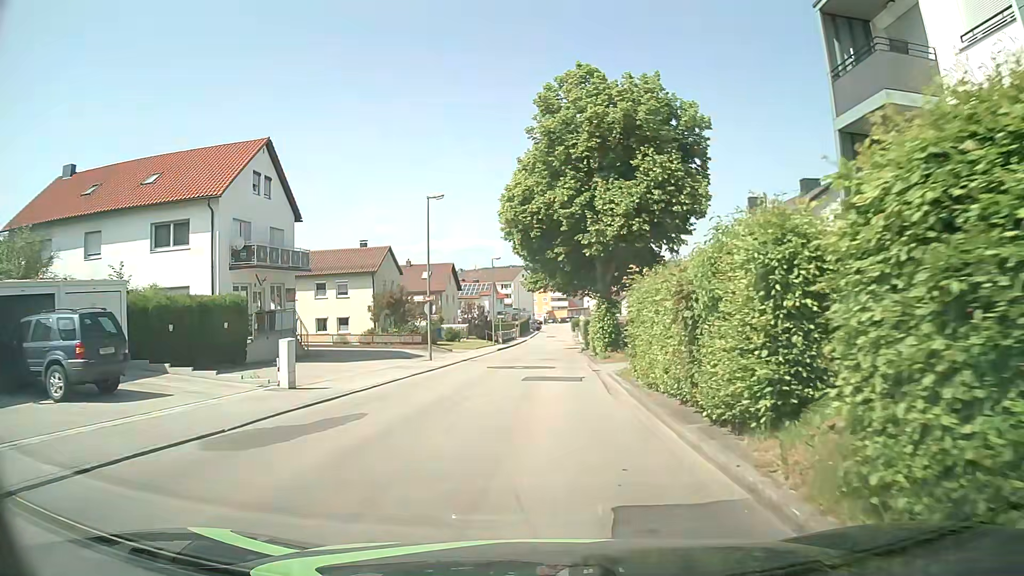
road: unclassified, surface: asphalt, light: Day
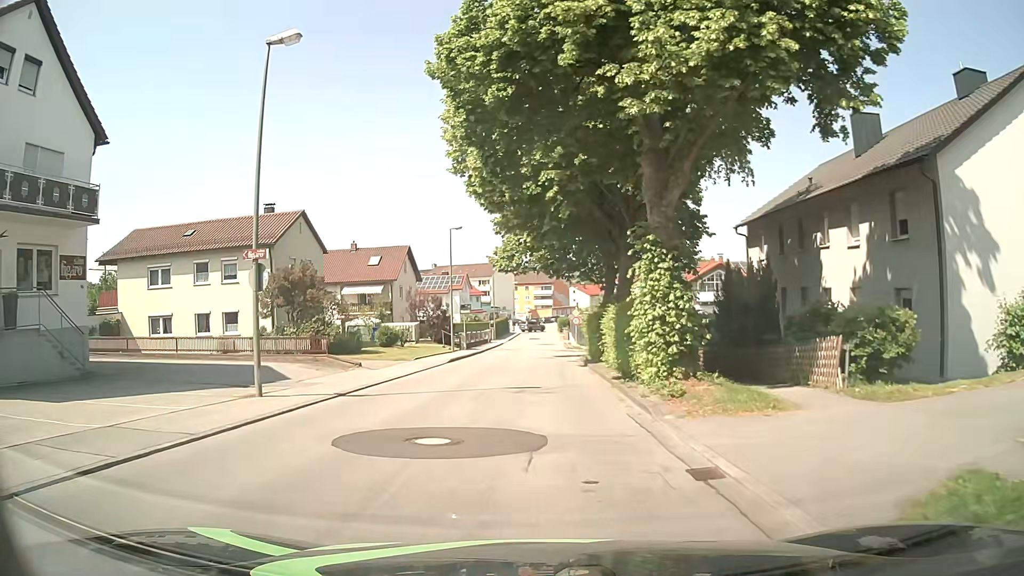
(+0.4, +18.2) m; +1°
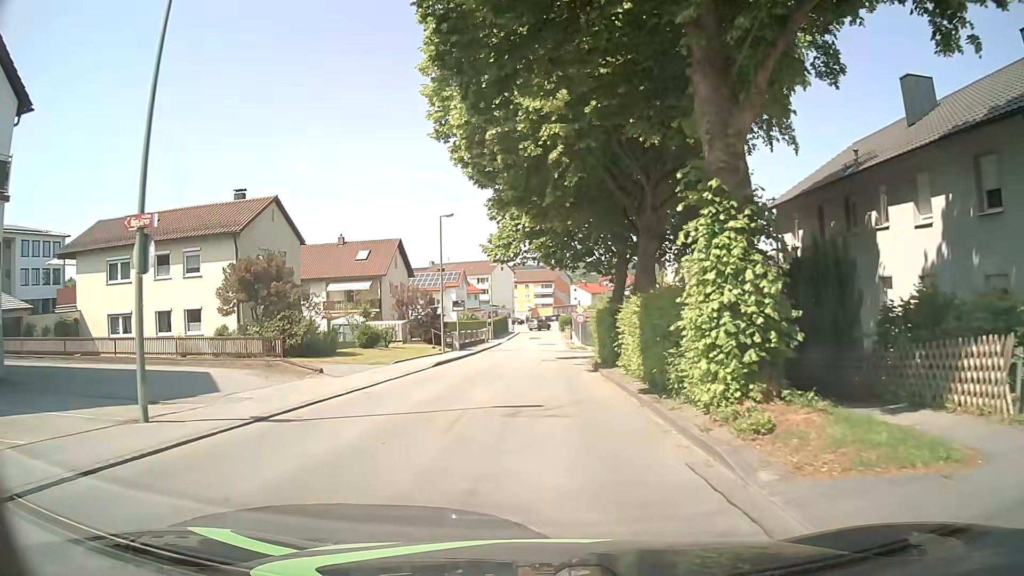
(0.0, +4.5) m; 0°
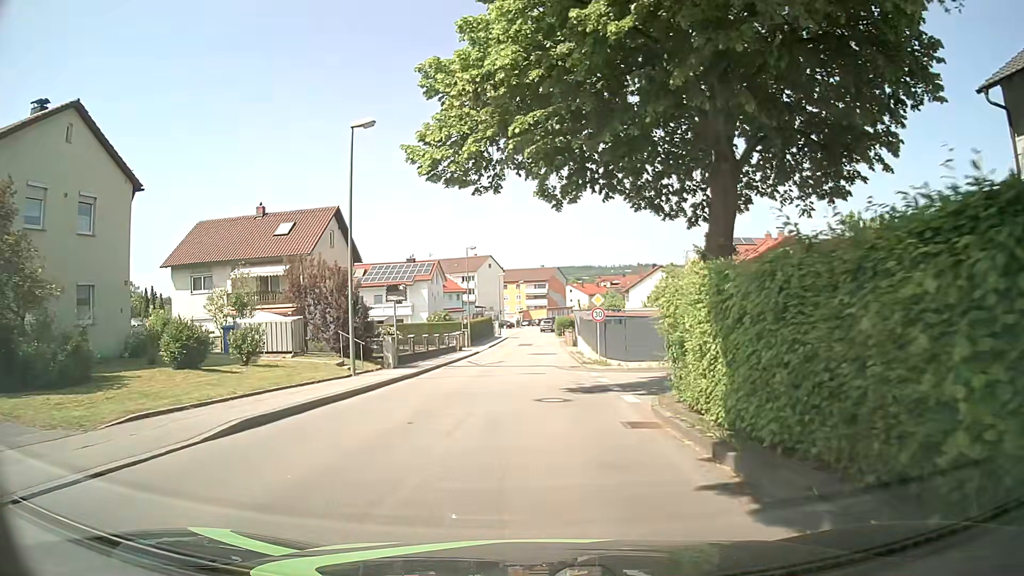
(+0.2, +18.0) m; 0°
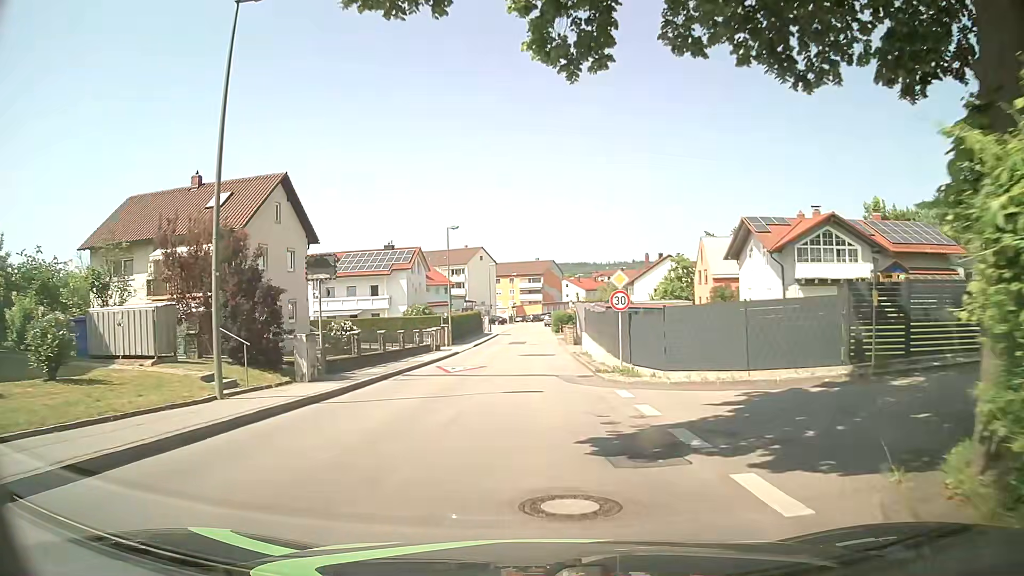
(+0.2, +9.0) m; +1°
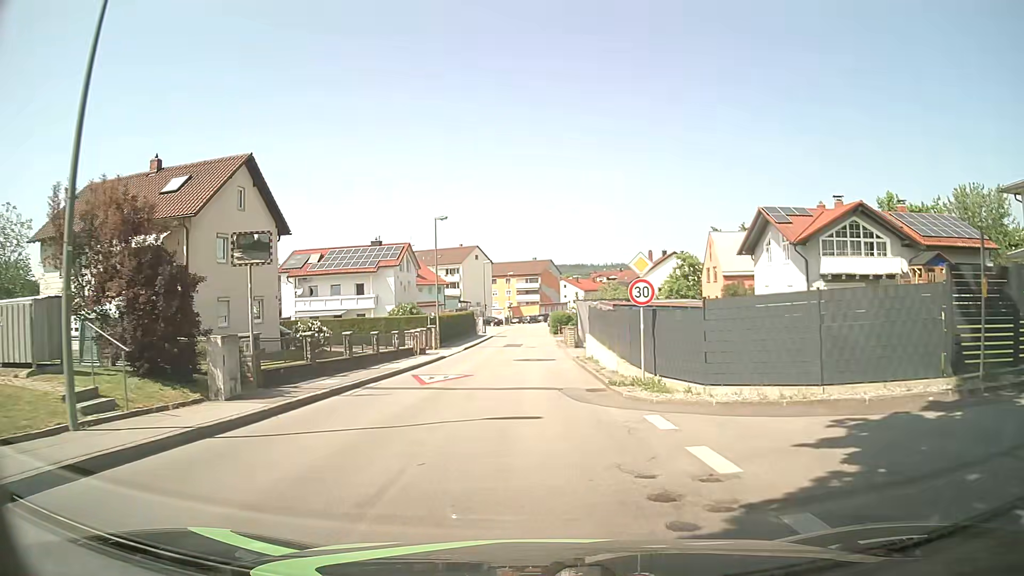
(0.0, +4.5) m; 0°
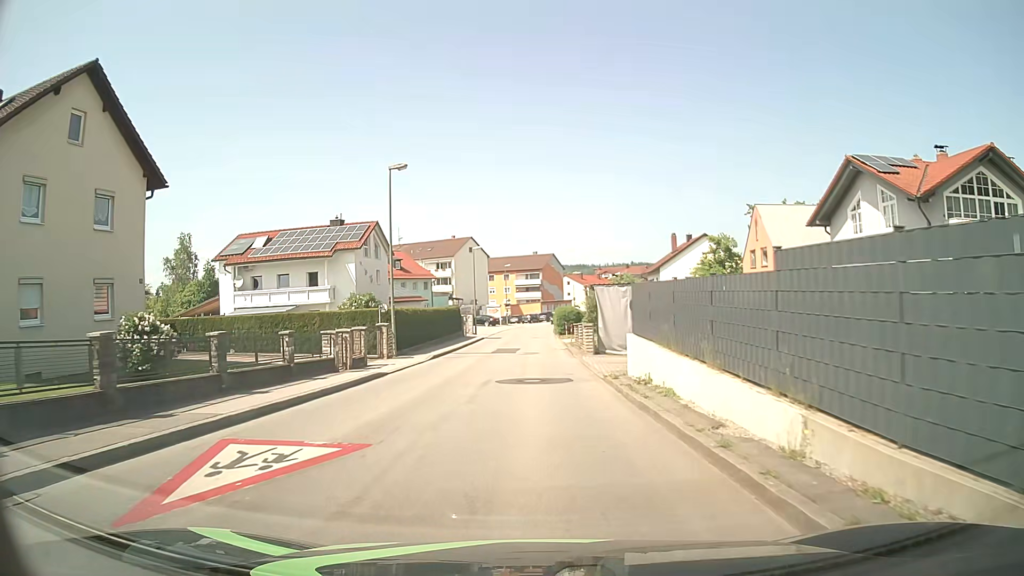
(+0.1, +13.4) m; +1°
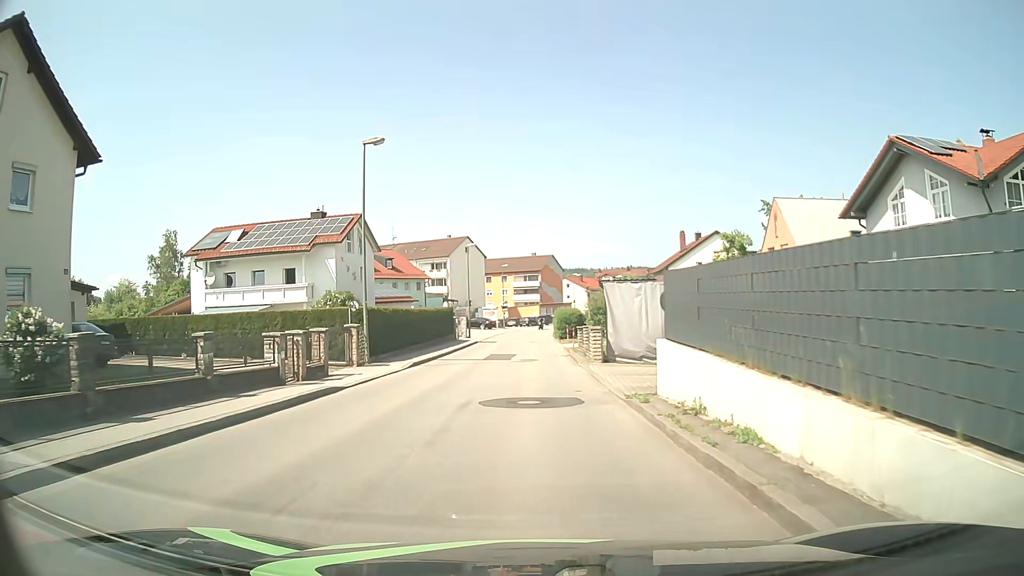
(0.0, +4.4) m; 0°
(0, +10) (0, +20) (0, +30) (0, +40) (0, +50) (0, +60) (+1, +70) (+2, +80) (+4, +90) (+7, +99) m
